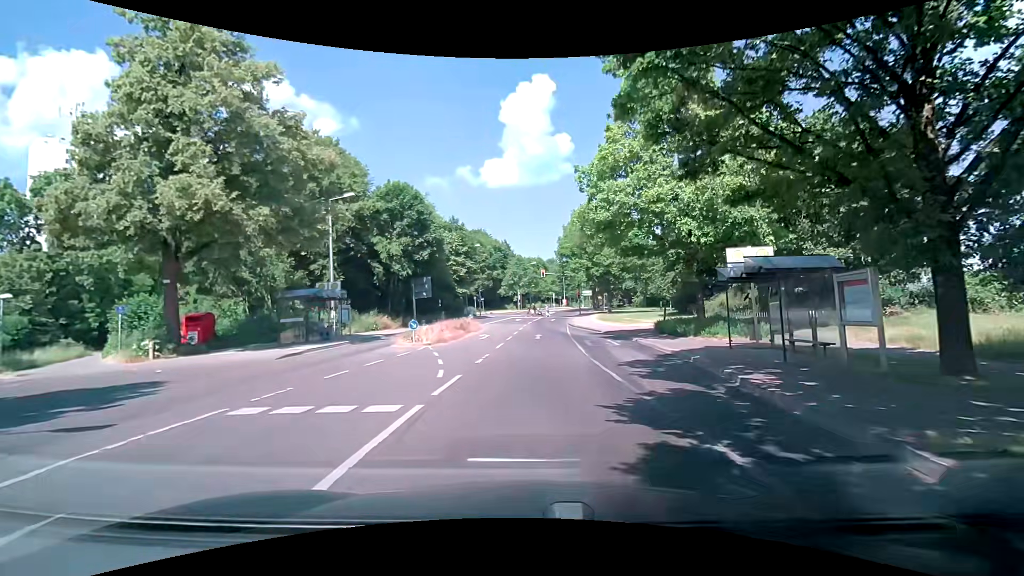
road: tertiary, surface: asphalt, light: Day
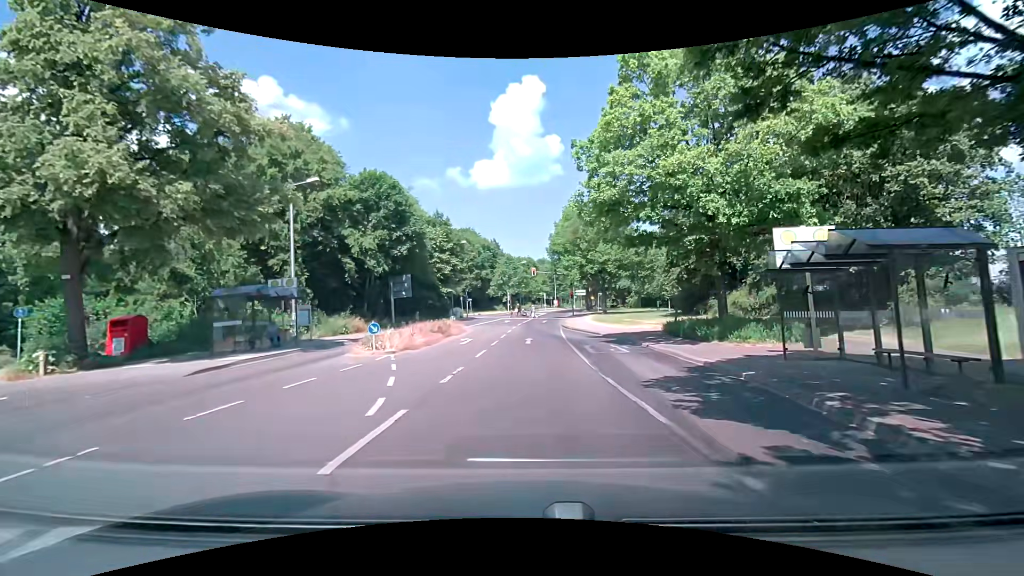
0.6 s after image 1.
(+0.1, +4.4) m; +3°
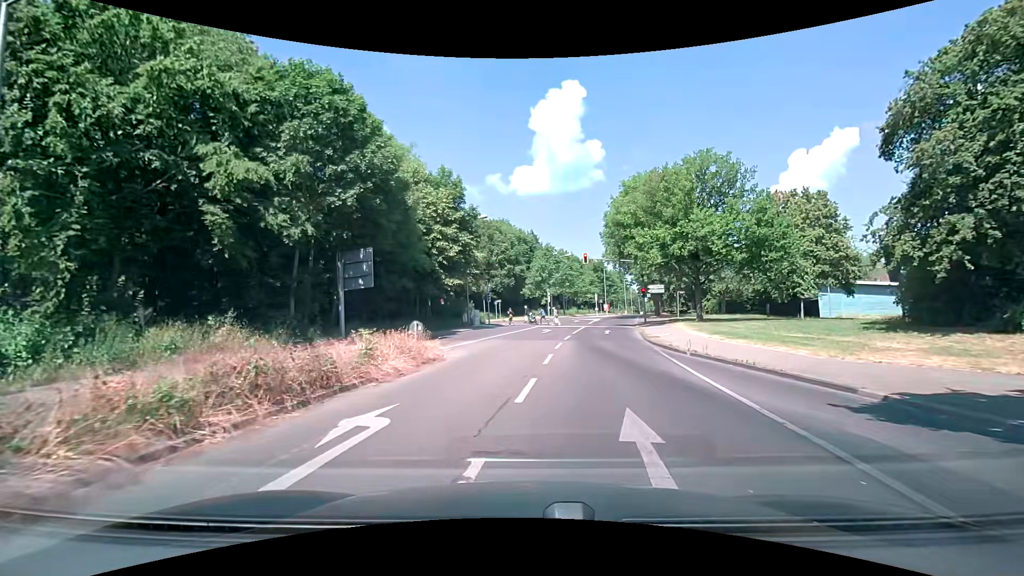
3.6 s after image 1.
(-0.8, +20.7) m; -5°
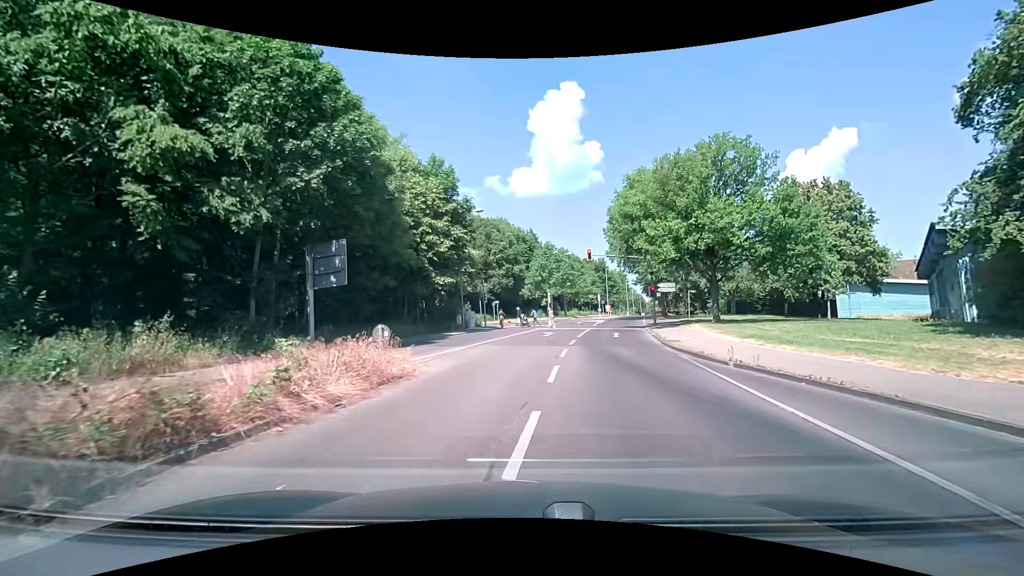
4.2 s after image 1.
(0.0, +3.6) m; +1°
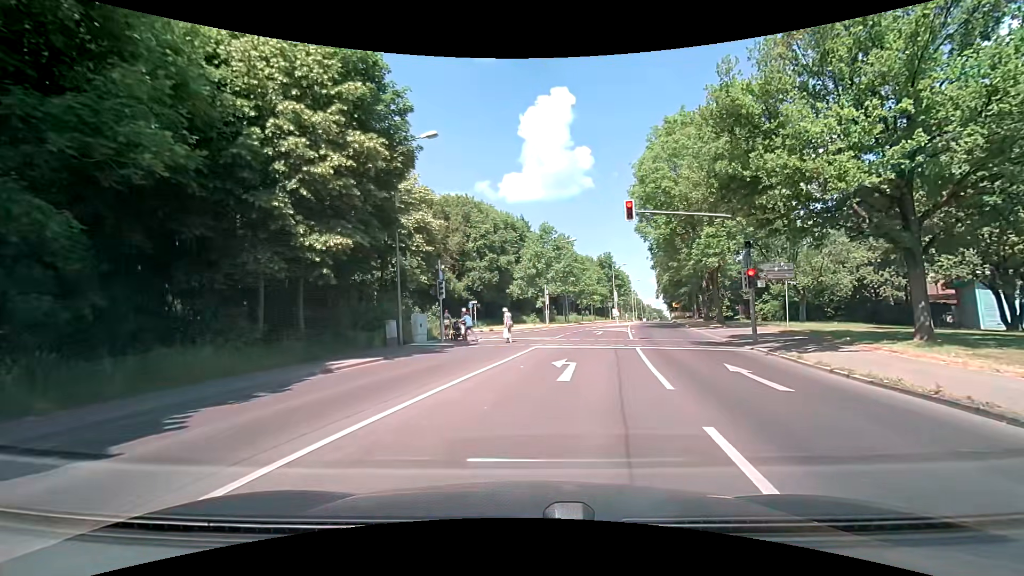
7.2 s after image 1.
(-0.2, +19.1) m; 0°
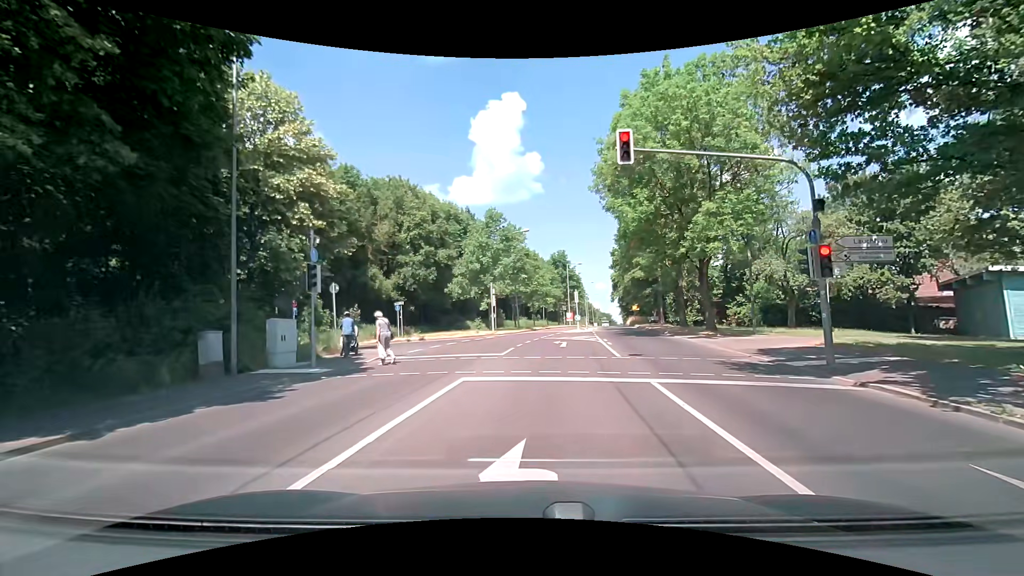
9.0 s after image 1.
(+0.4, +9.4) m; +6°
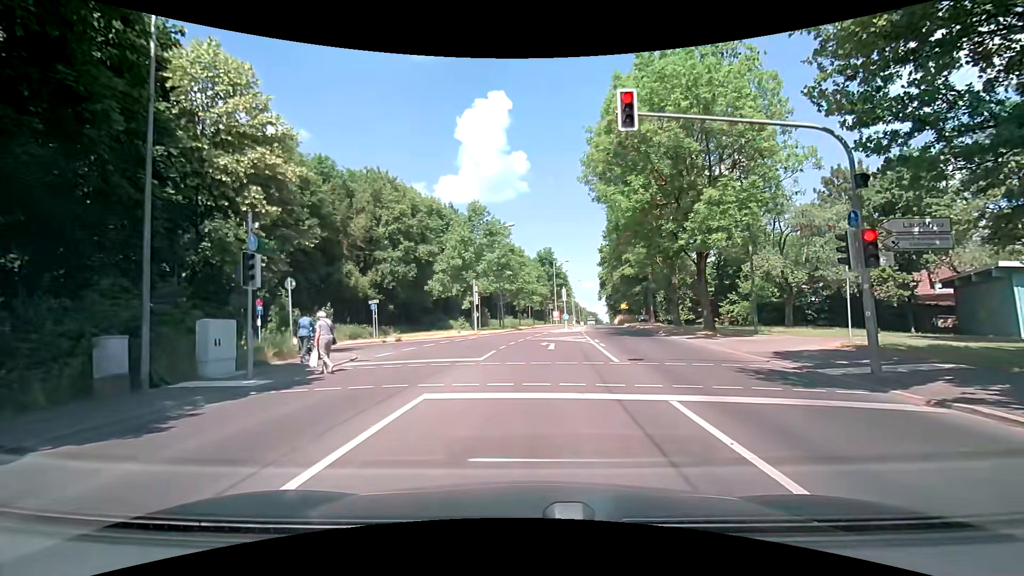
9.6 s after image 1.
(0.0, +2.4) m; +2°
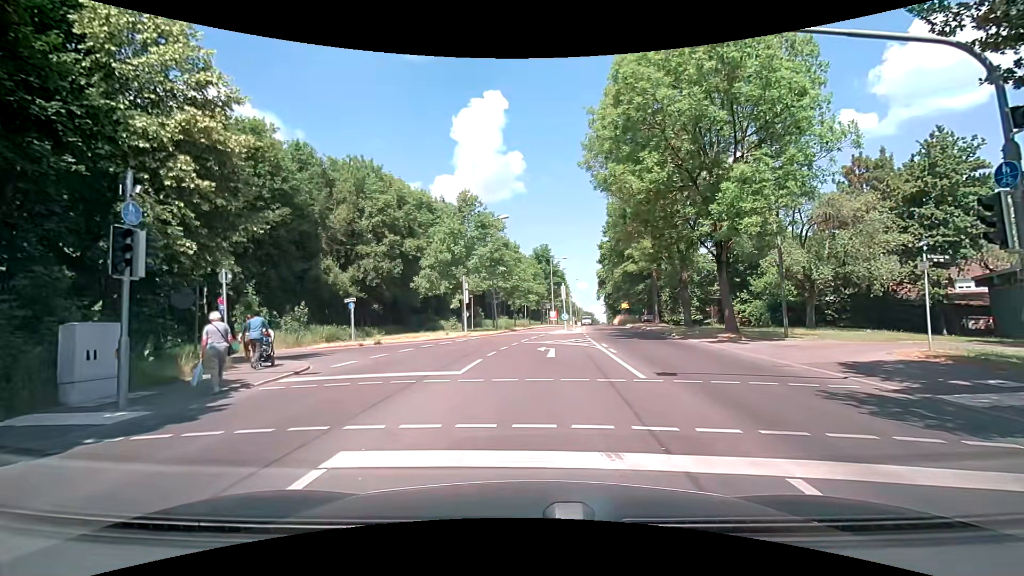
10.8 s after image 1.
(0.0, +3.6) m; +1°
(0, +10) (0, +20) (-6, +27) (-16, +30) (-26, +31) (-36, +33) (-45, +35) (-55, +36) (-65, +38) (-75, +41) m
